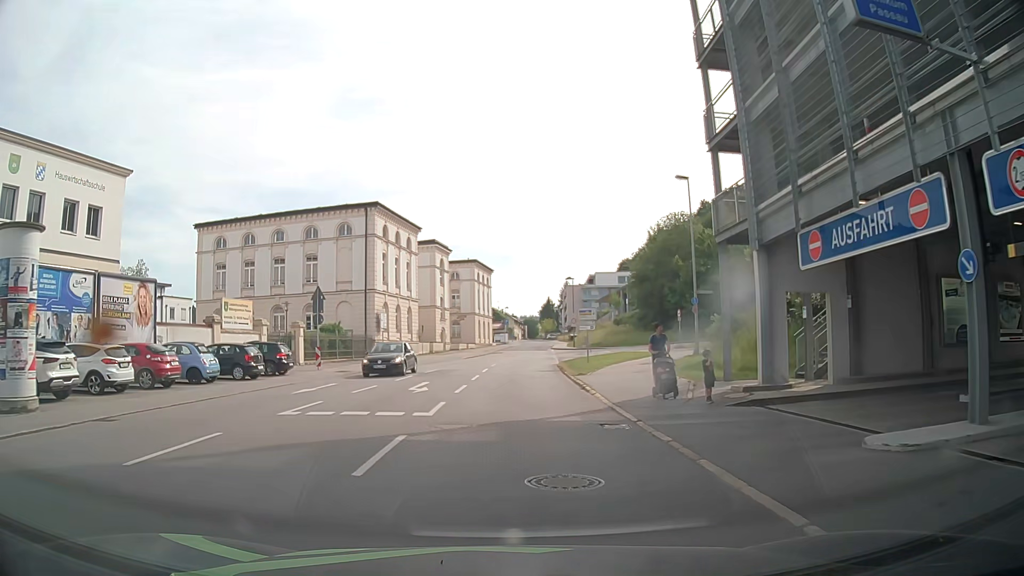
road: tertiary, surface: asphalt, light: Day
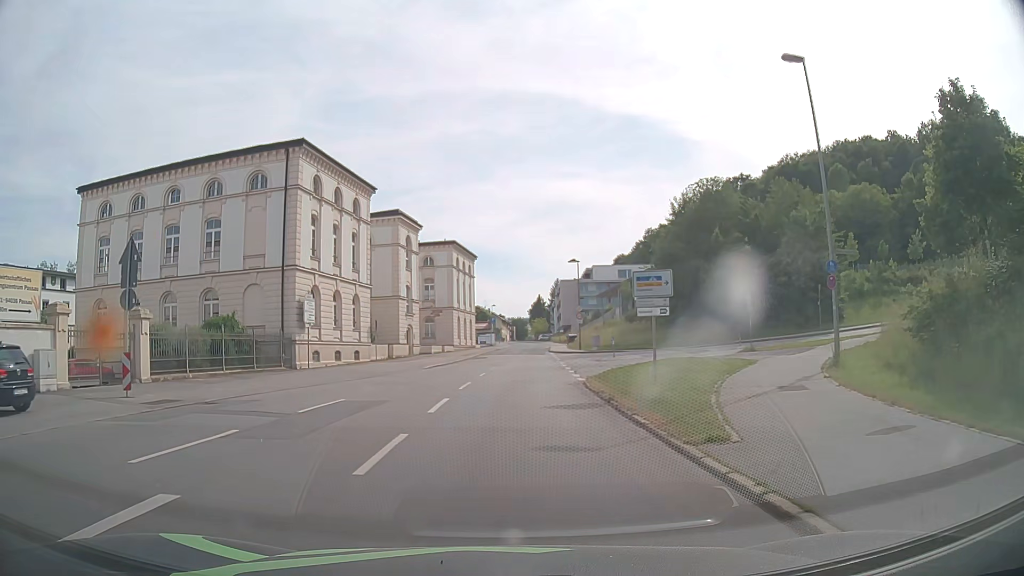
(+0.2, +17.8) m; +1°
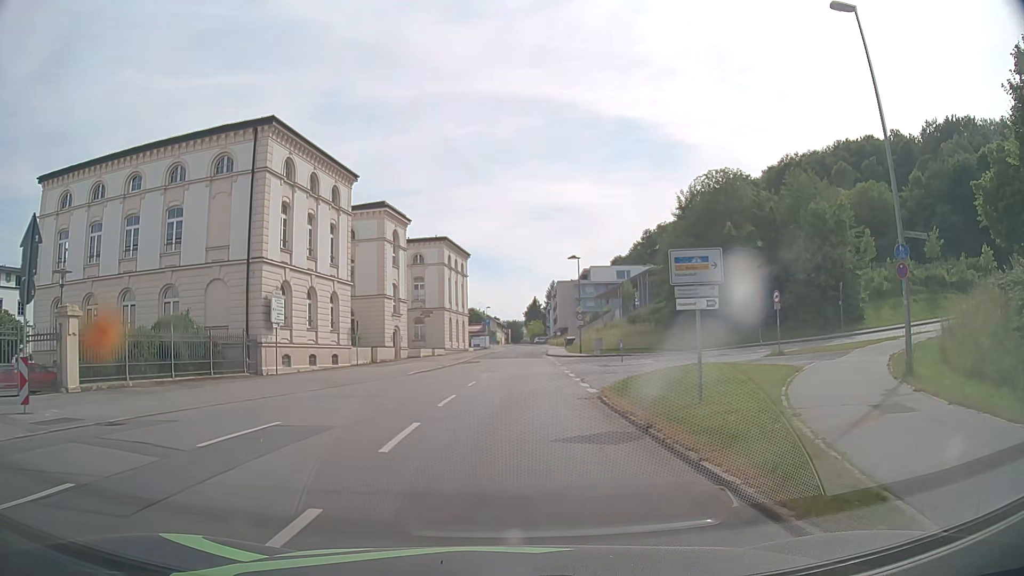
(0.0, +4.4) m; +1°
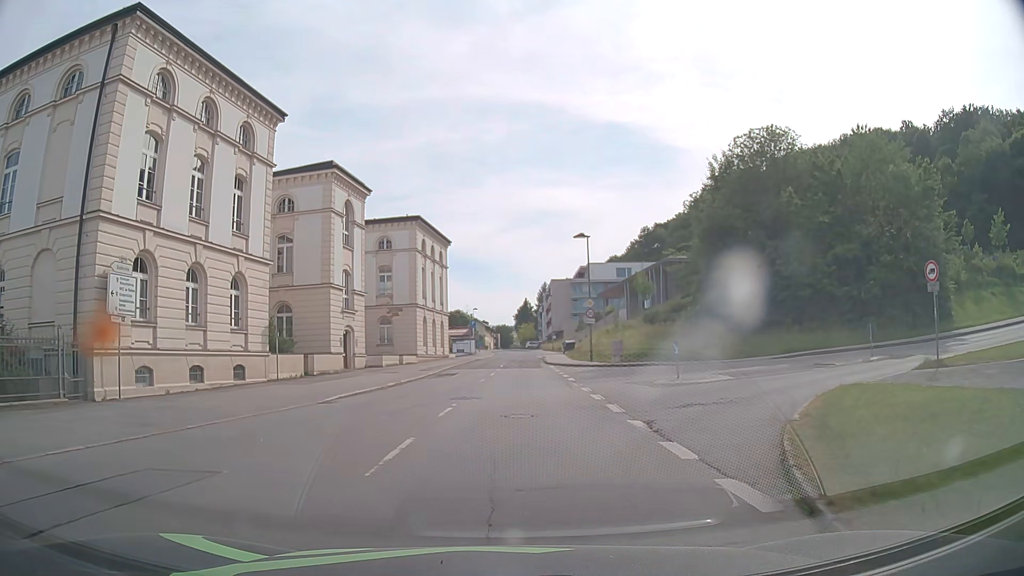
(0.0, +13.3) m; 0°
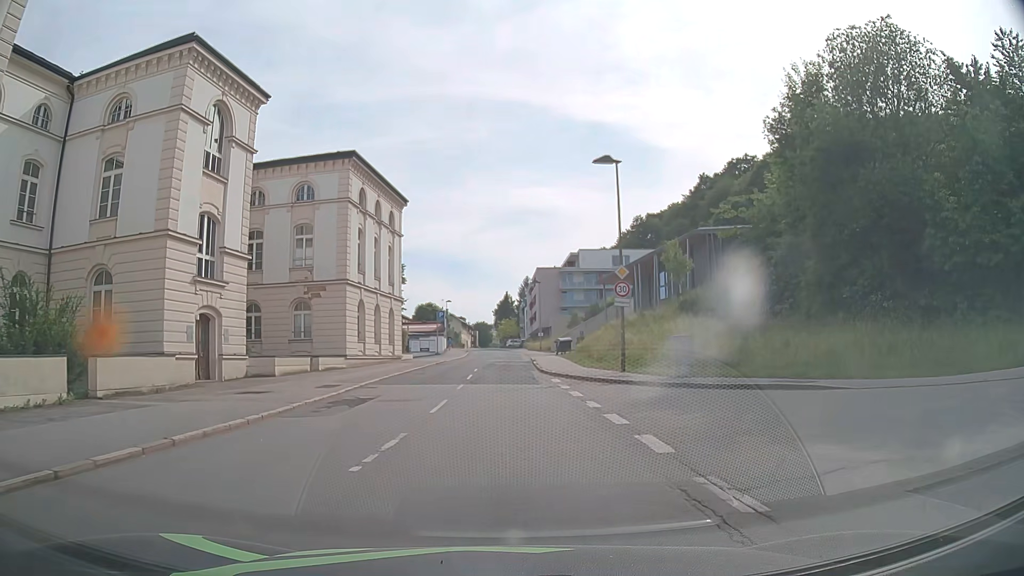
(+0.2, +17.8) m; +1°
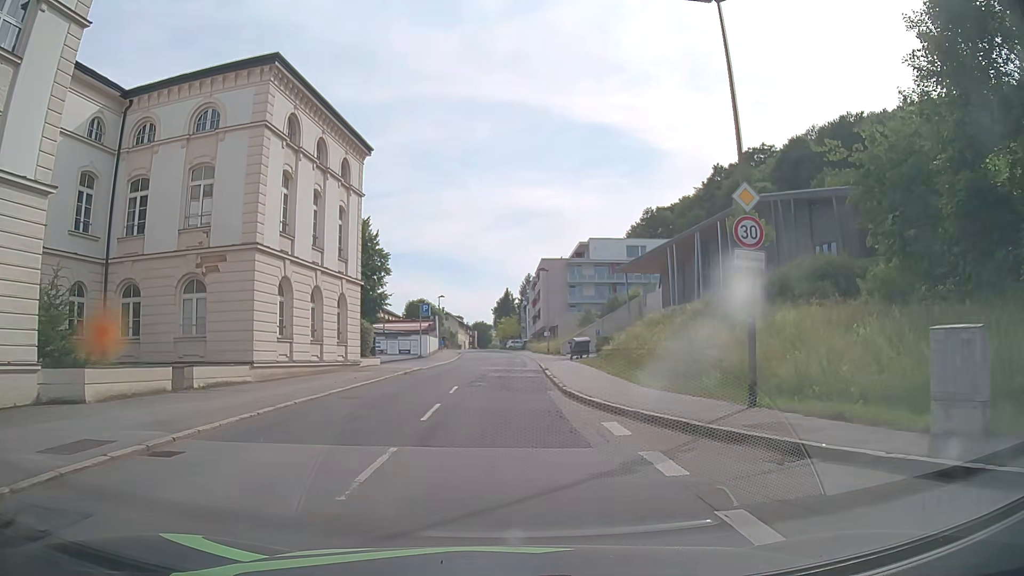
(+0.1, +13.3) m; 0°
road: residential
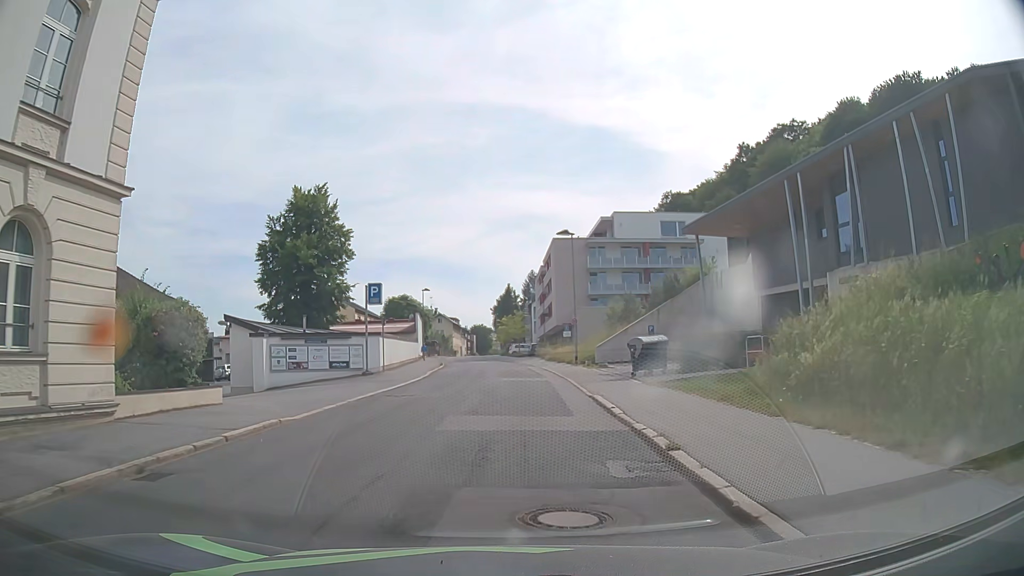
(-0.1, +22.3) m; 0°
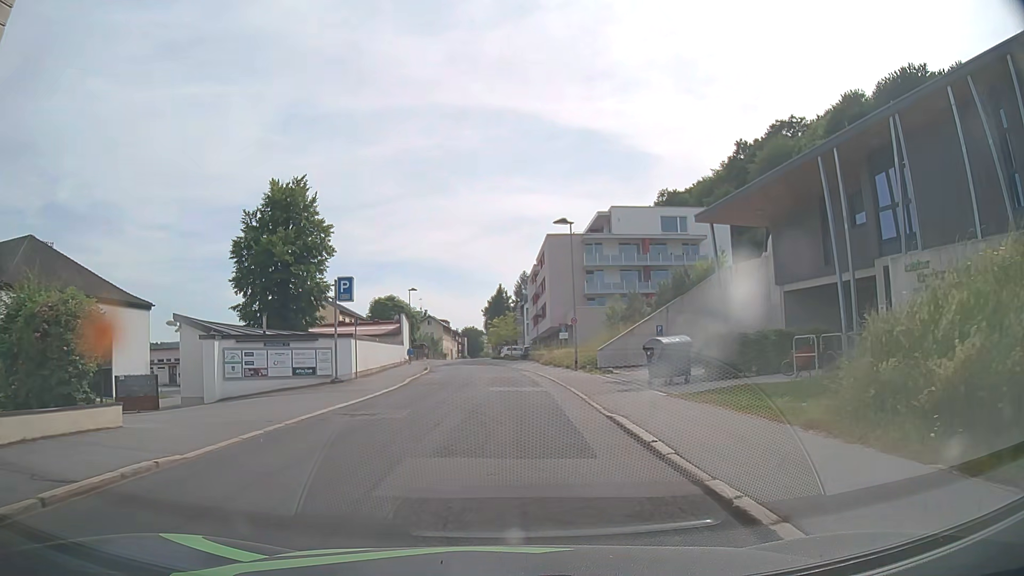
(0.0, +4.4) m; 0°
(0, +10) (0, +20) (0, +30) (0, +40) (-1, +50) (-2, +60) (-3, +70) (-4, +80) (-5, +90) (-5, +100) m
